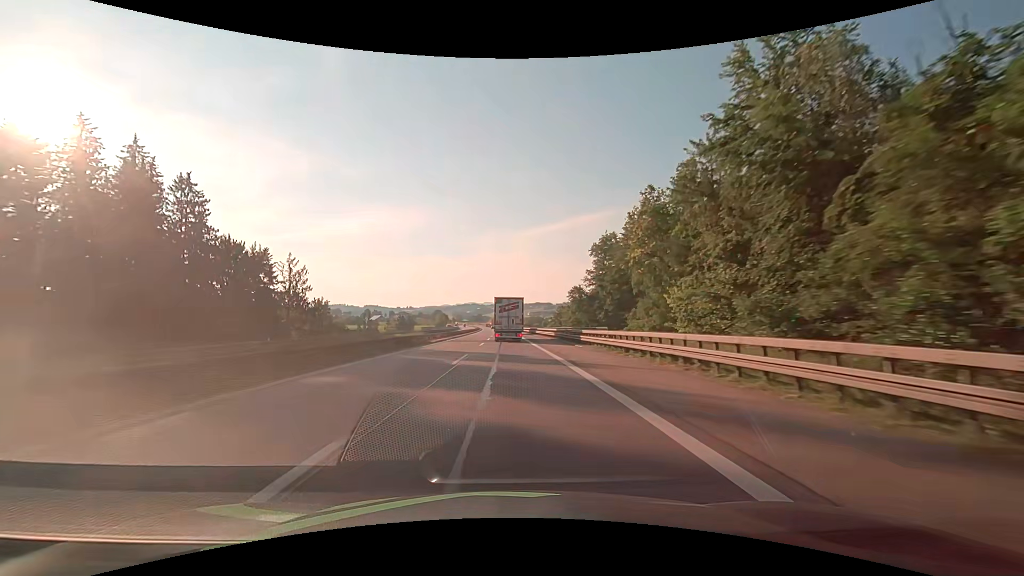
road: motorway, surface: asphalt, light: Day
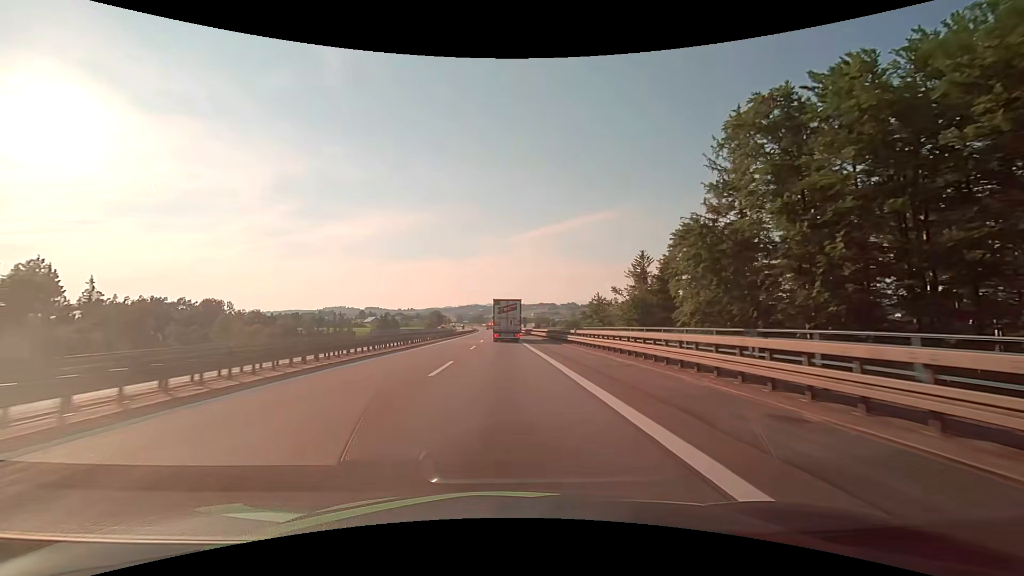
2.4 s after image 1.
(+0.1, +57.4) m; 0°
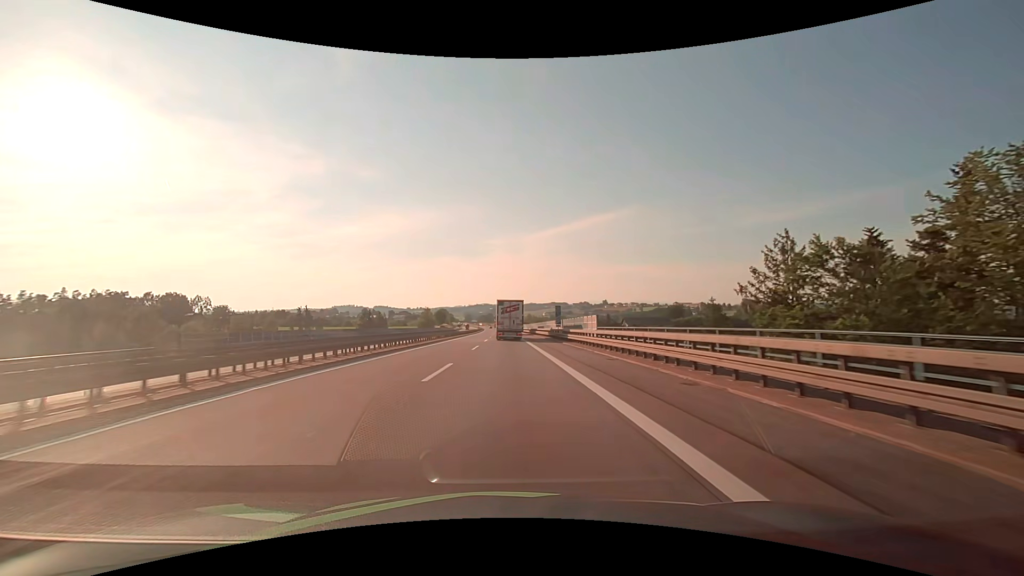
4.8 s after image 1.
(-0.7, +55.5) m; -1°
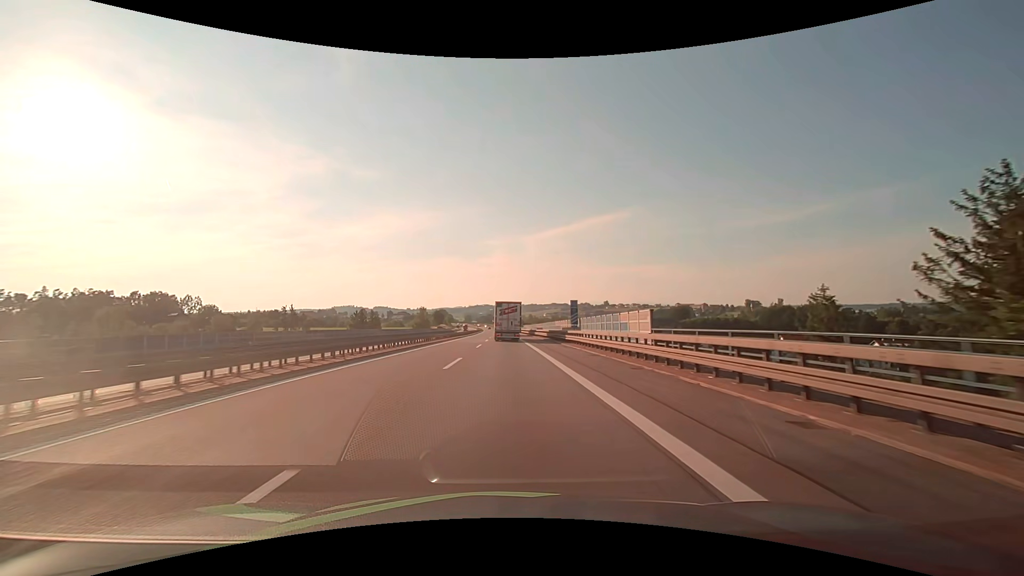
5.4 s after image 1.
(0.0, +13.5) m; 0°
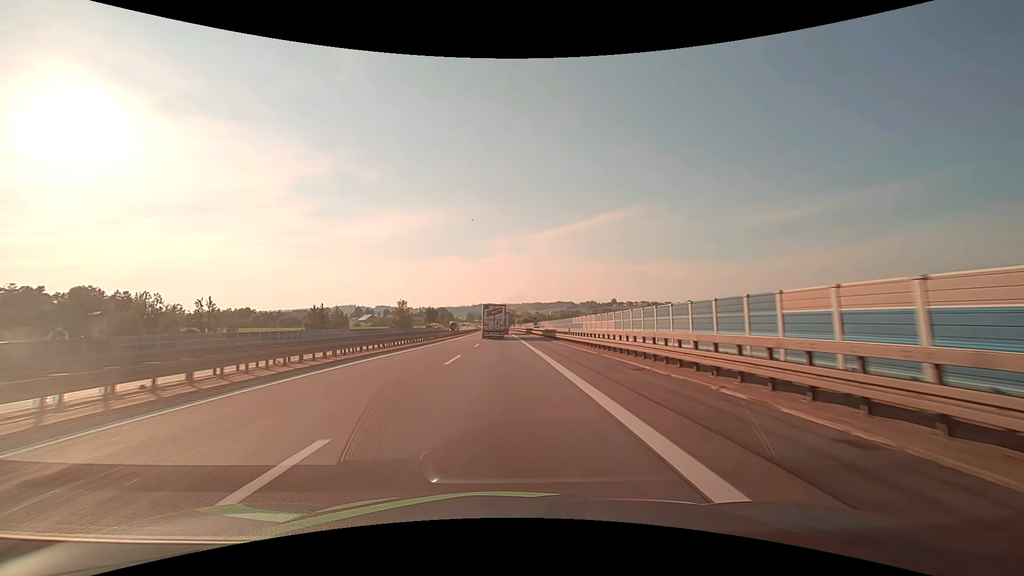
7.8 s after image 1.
(0.0, +52.6) m; 0°
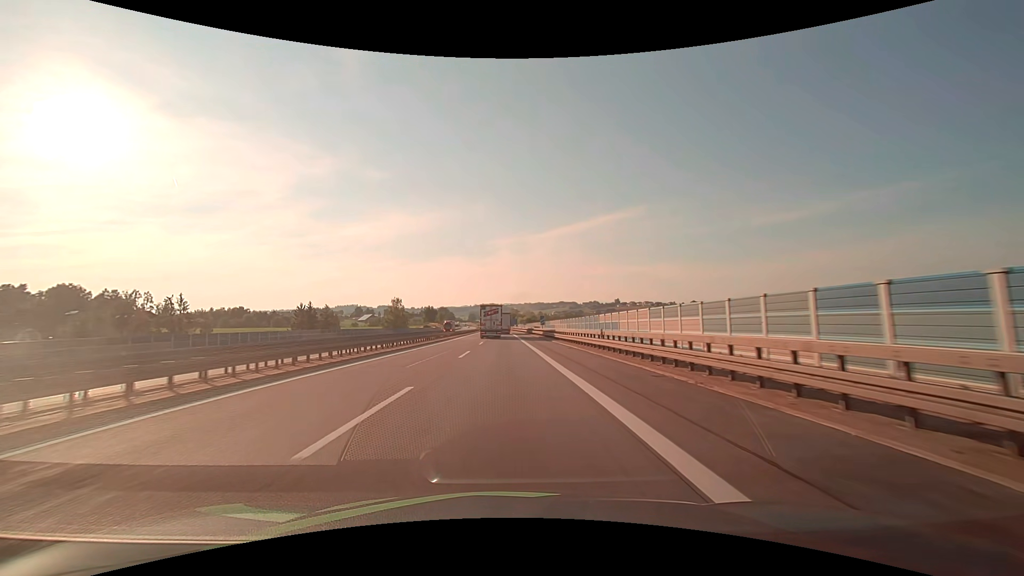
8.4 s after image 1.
(0.0, +12.8) m; 0°
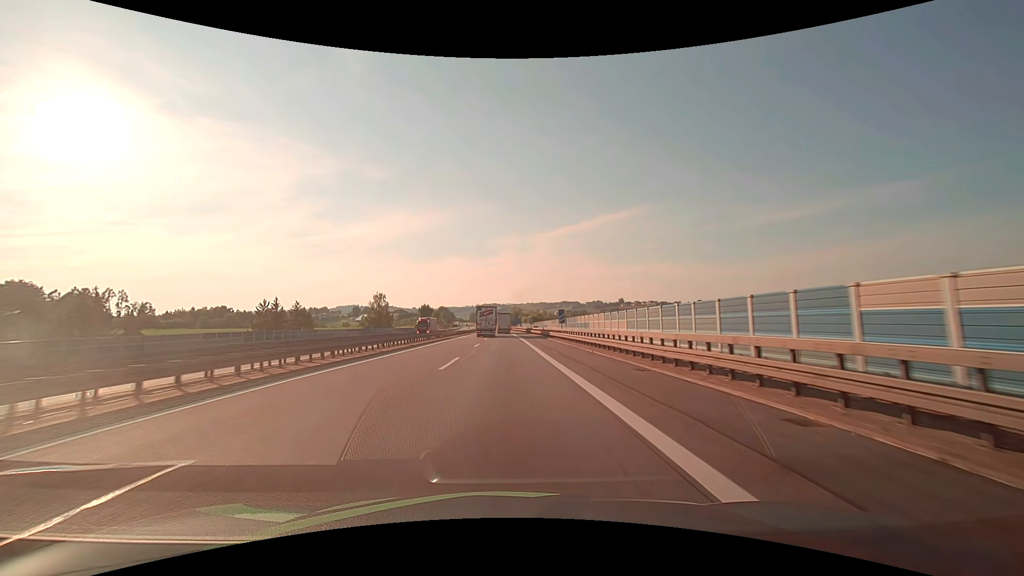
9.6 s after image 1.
(-0.1, +25.2) m; 0°
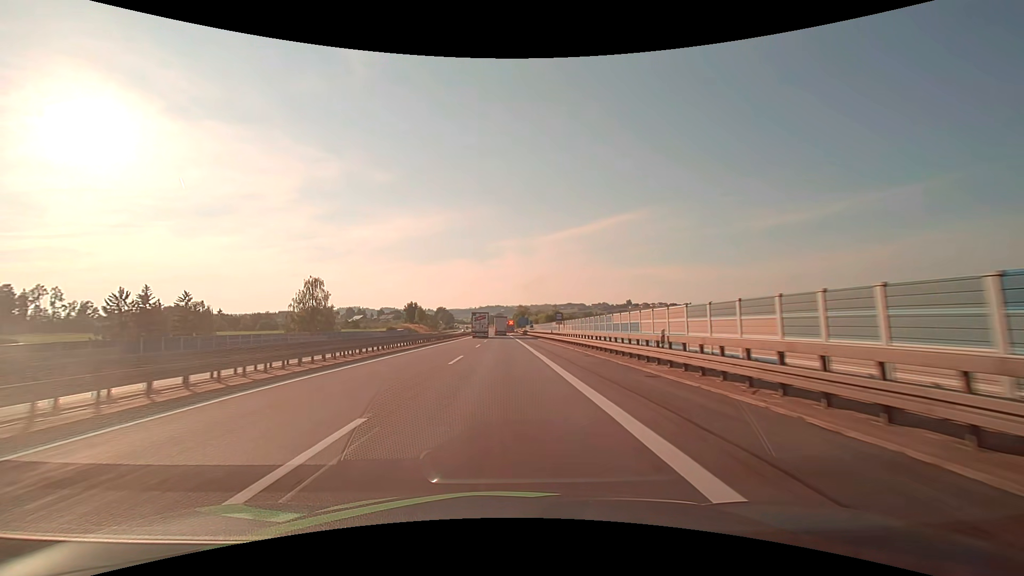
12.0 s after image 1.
(-0.2, +50.5) m; 0°
(0, +10) (0, +20) (0, +30) (0, +40) (0, +50) (-1, +60) (-1, +70) (-1, +80) (-1, +90) (-2, +100) m
